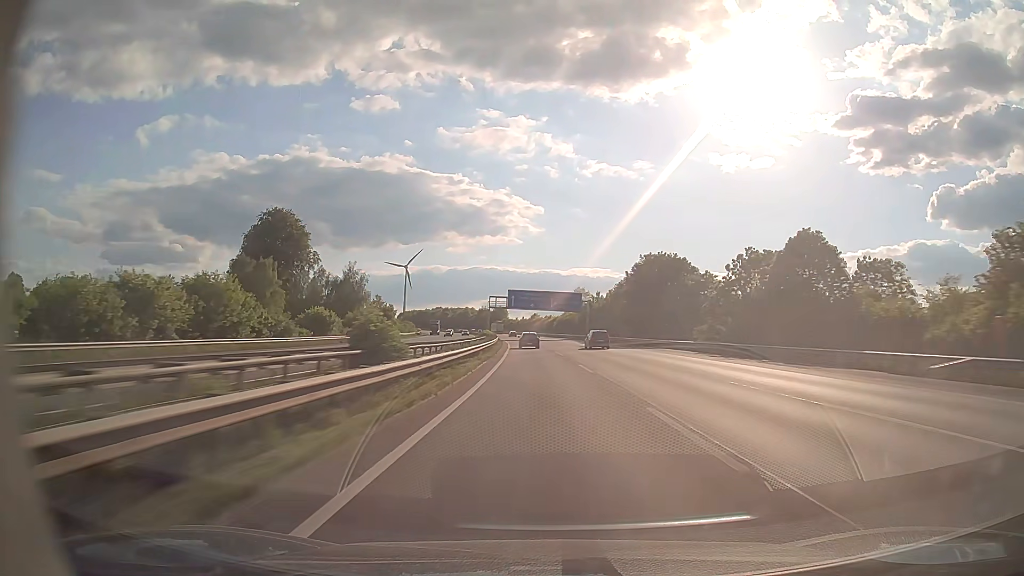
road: motorway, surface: asphalt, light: Day
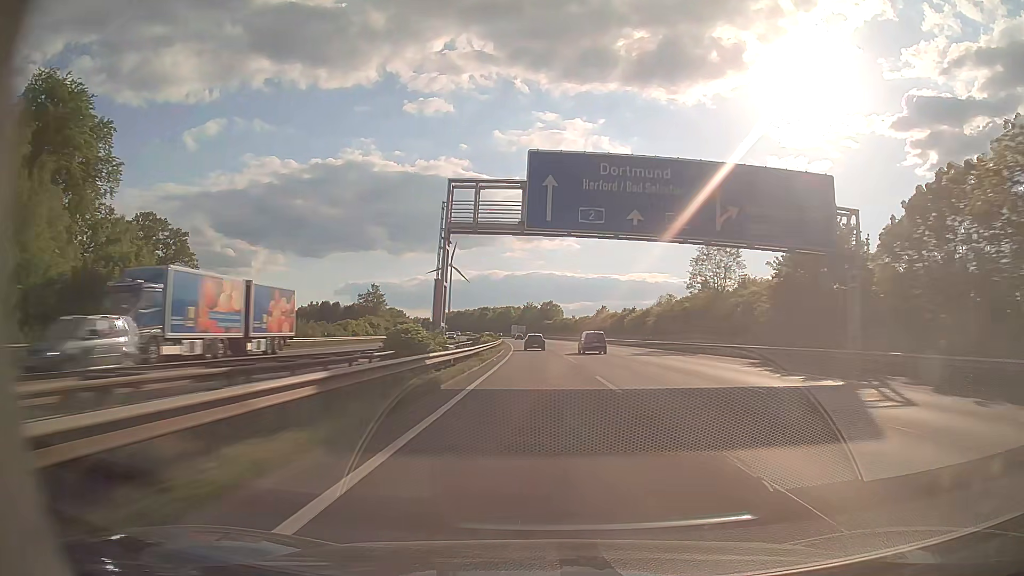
(-4.2, +98.1) m; -5°
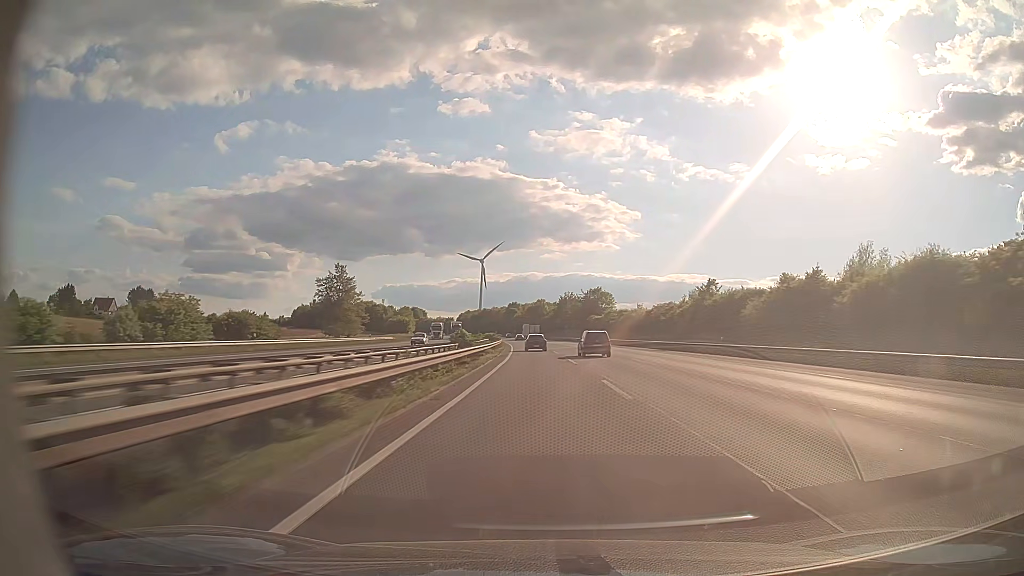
(-2.1, +73.2) m; -3°
(0, +10) (0, +20) (0, +30) (-1, +40) (-1, +50) (-1, +60) (-2, +70) (-3, +80) (-3, +90) (-4, +100) m
